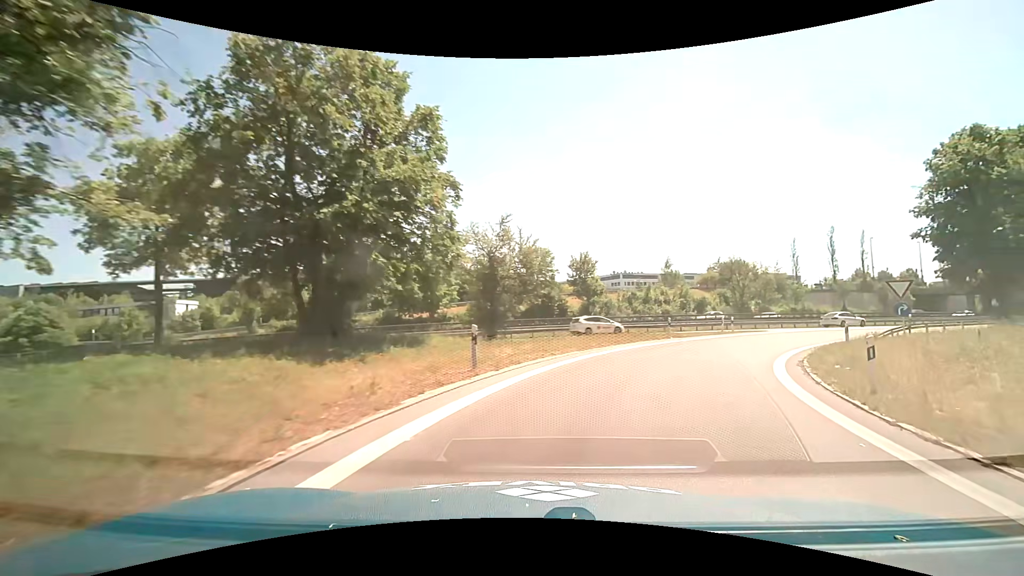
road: motorway_link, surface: asphalt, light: Day
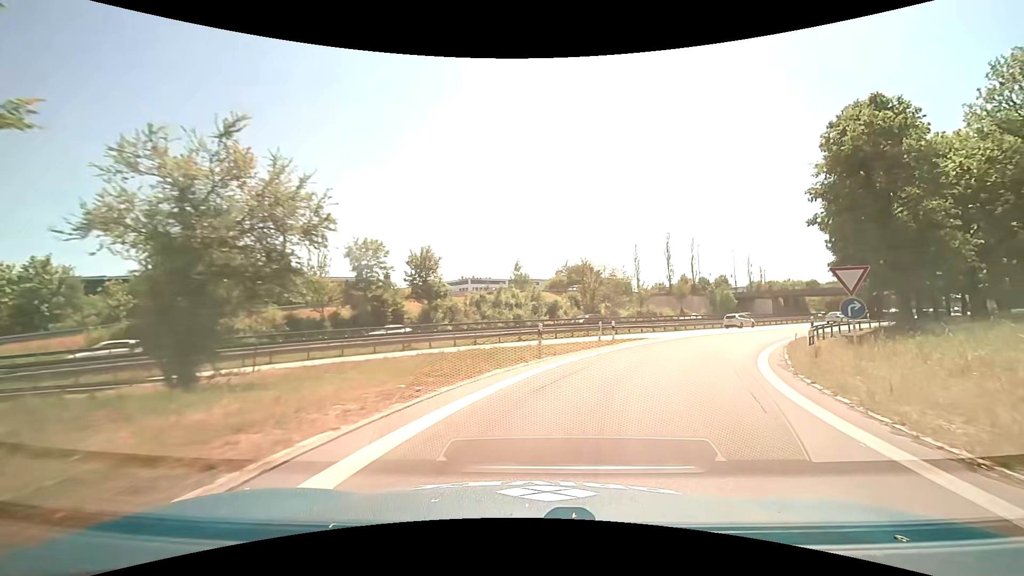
(+1.7, +11.5) m; +17°
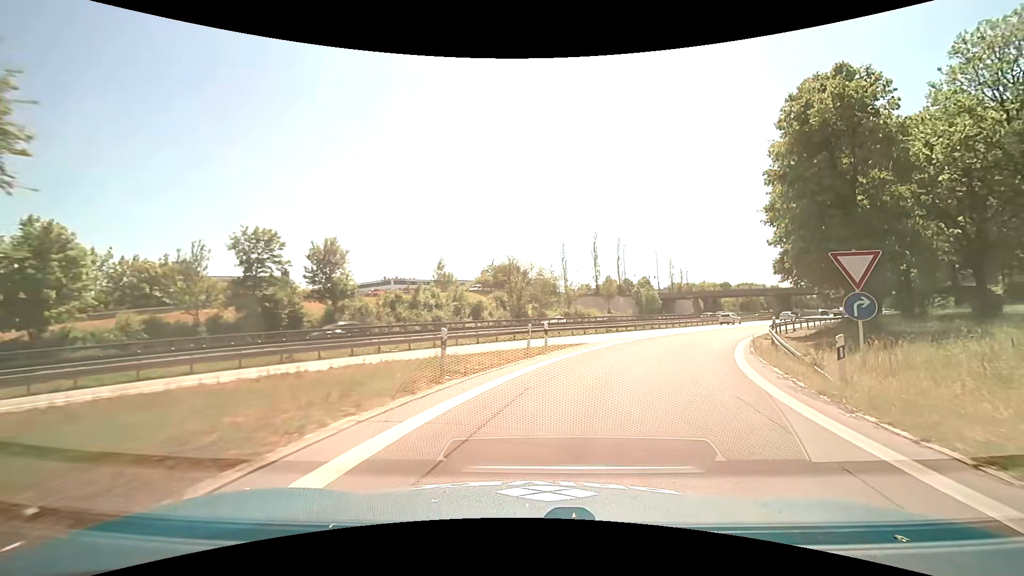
(+0.4, +5.7) m; +8°
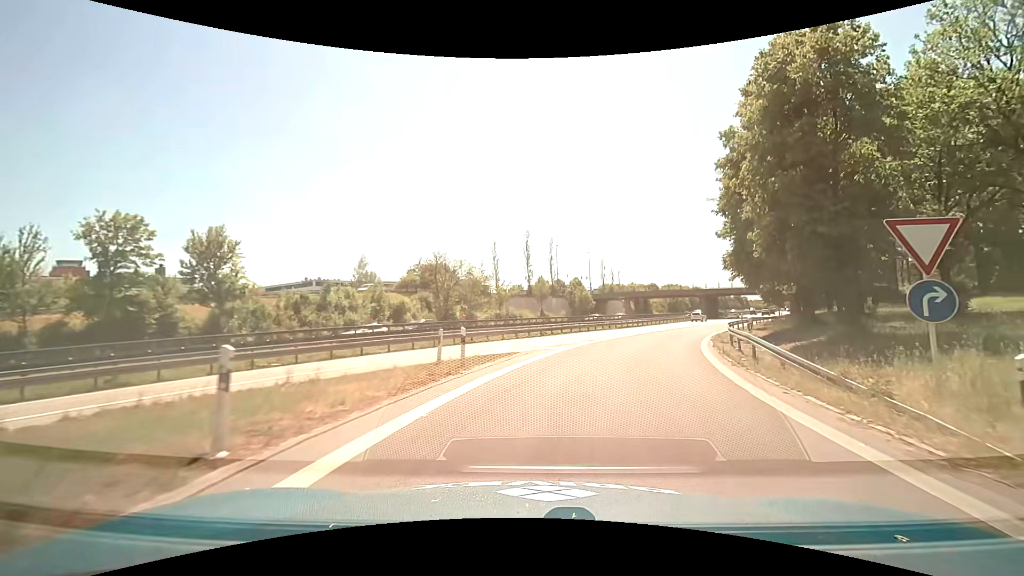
(+0.4, +5.6) m; +9°
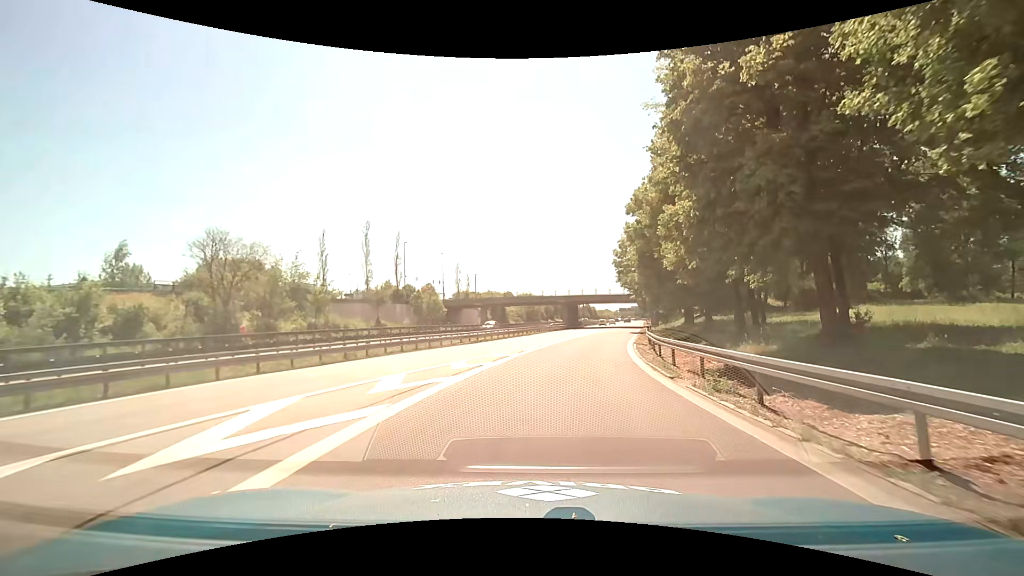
(+2.4, +17.1) m; +16°
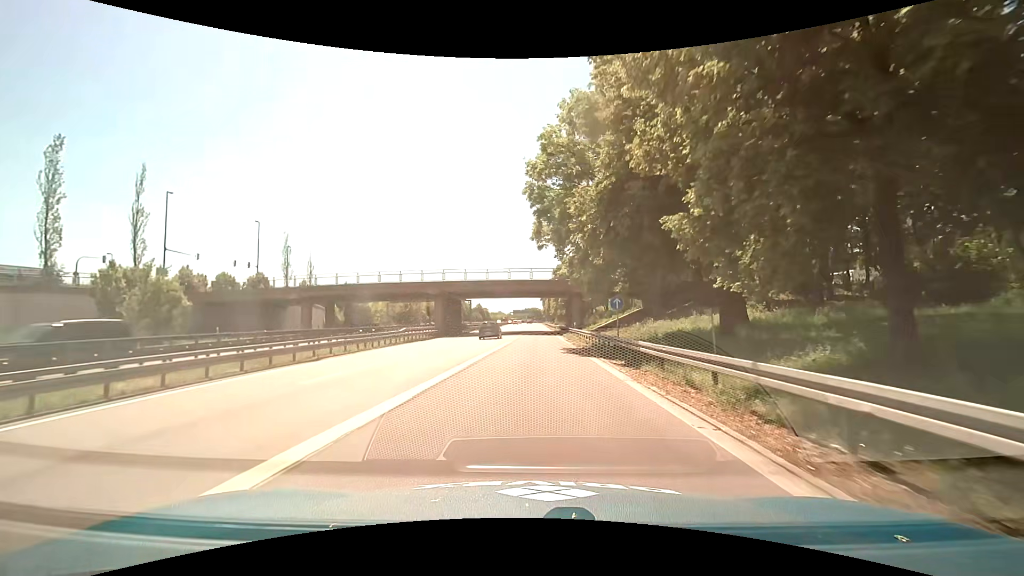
(+5.1, +37.0) m; +13°
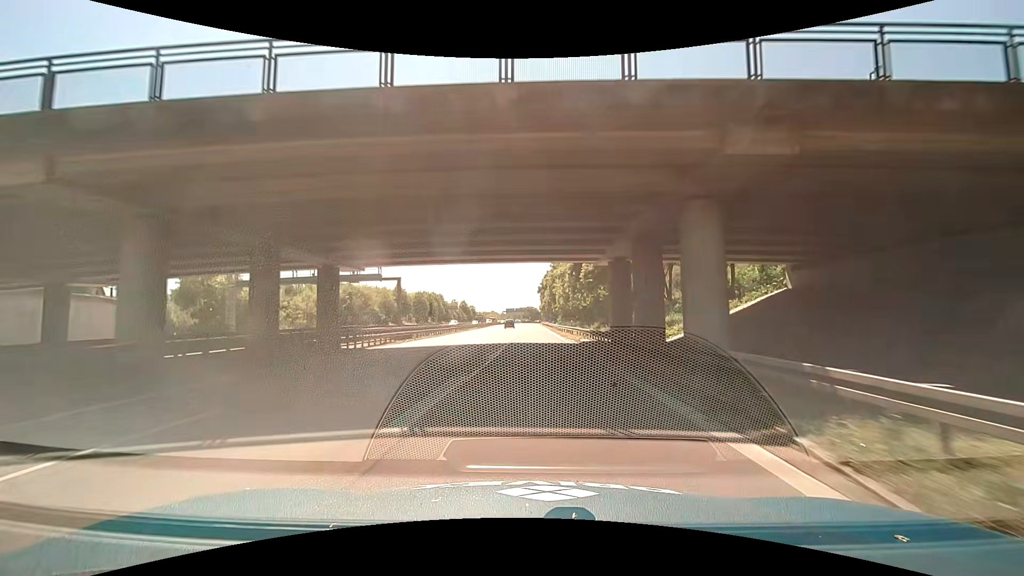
(+0.6, +47.1) m; +1°
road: motorway
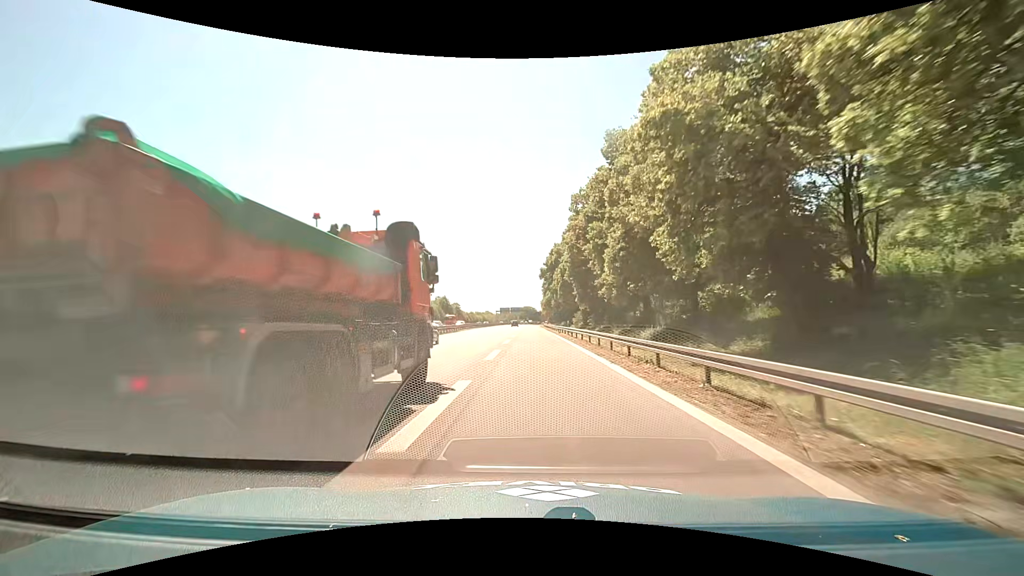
(+0.6, +48.6) m; 0°
(0, +10) (0, +20) (0, +30) (-1, +40) (-1, +50) (-2, +60) (-2, +70) (-2, +80) (-2, +90) (-2, +100) m
